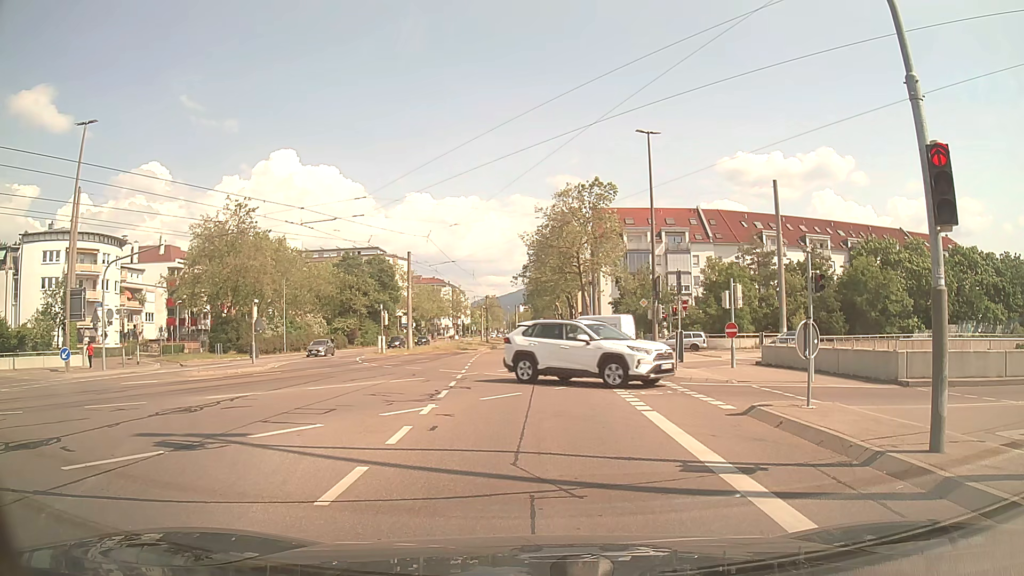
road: tertiary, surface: asphalt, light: Day
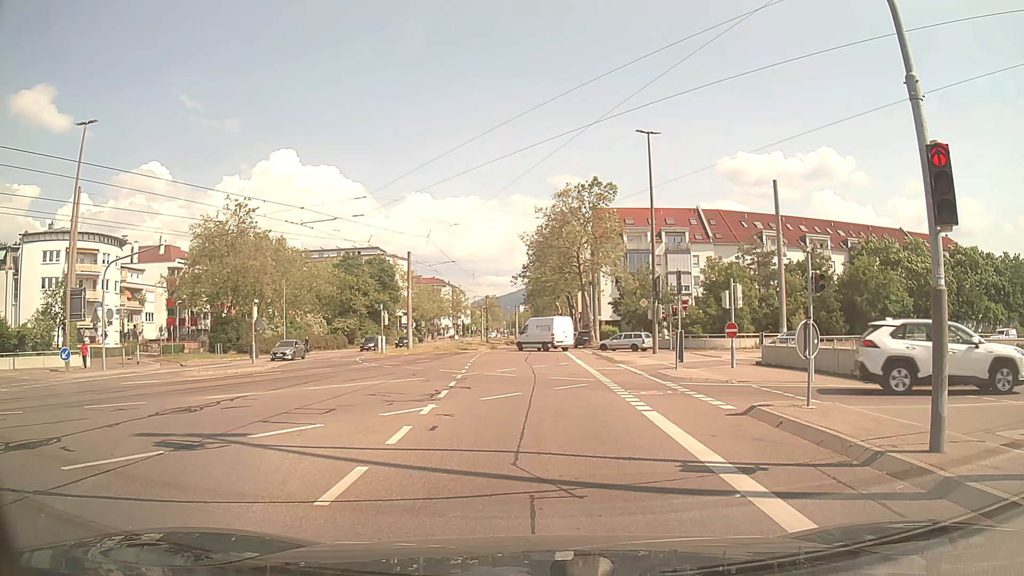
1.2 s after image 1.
(0.0, 0.0) m; 0°
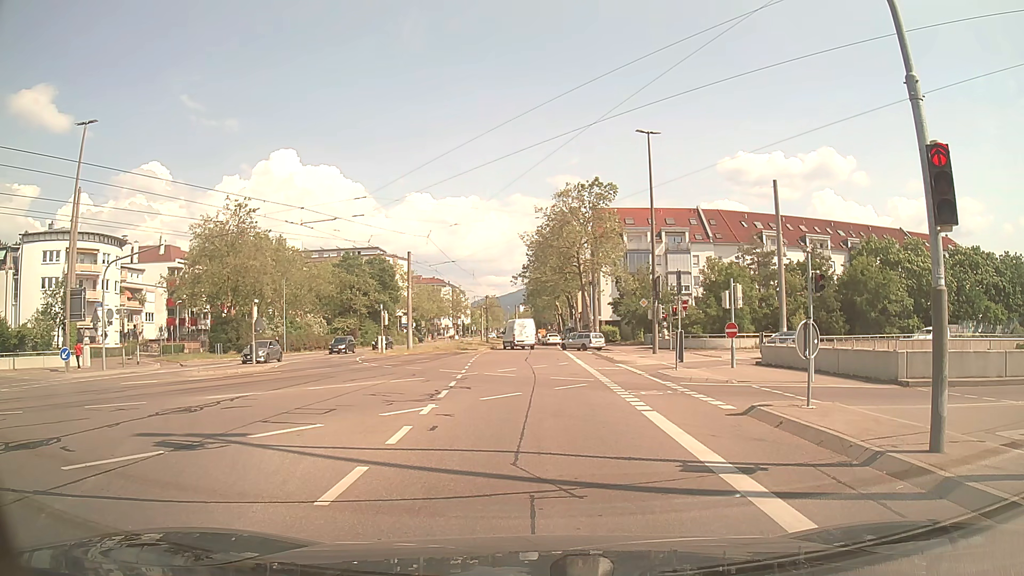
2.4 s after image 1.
(0.0, 0.0) m; 0°
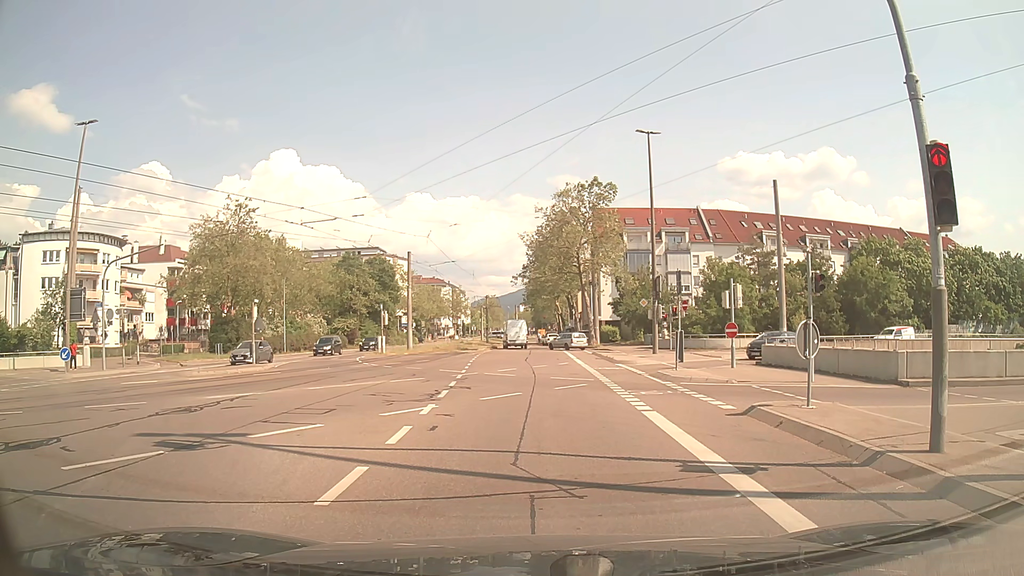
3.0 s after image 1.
(0.0, 0.0) m; 0°
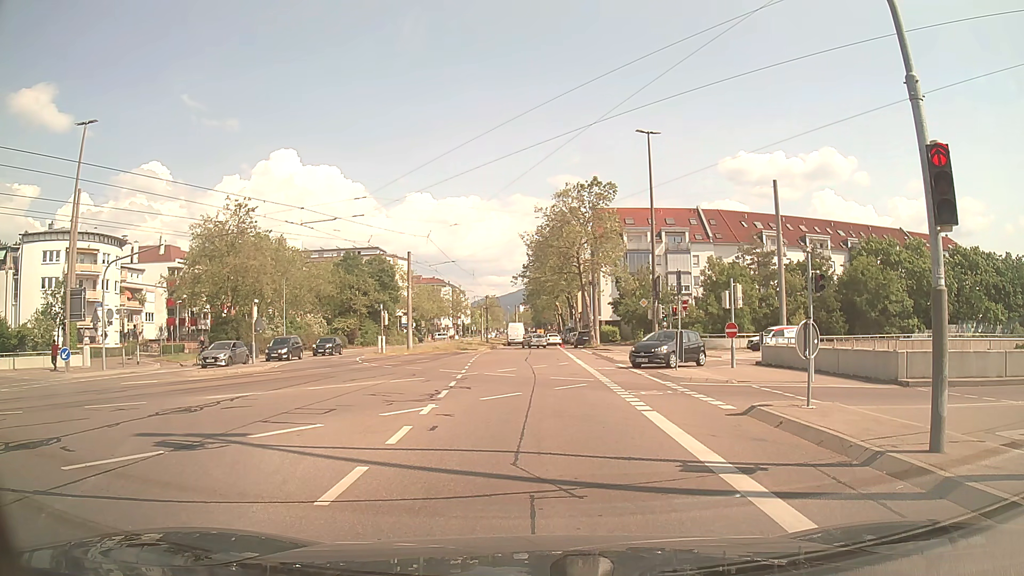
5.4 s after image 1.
(0.0, 0.0) m; 0°
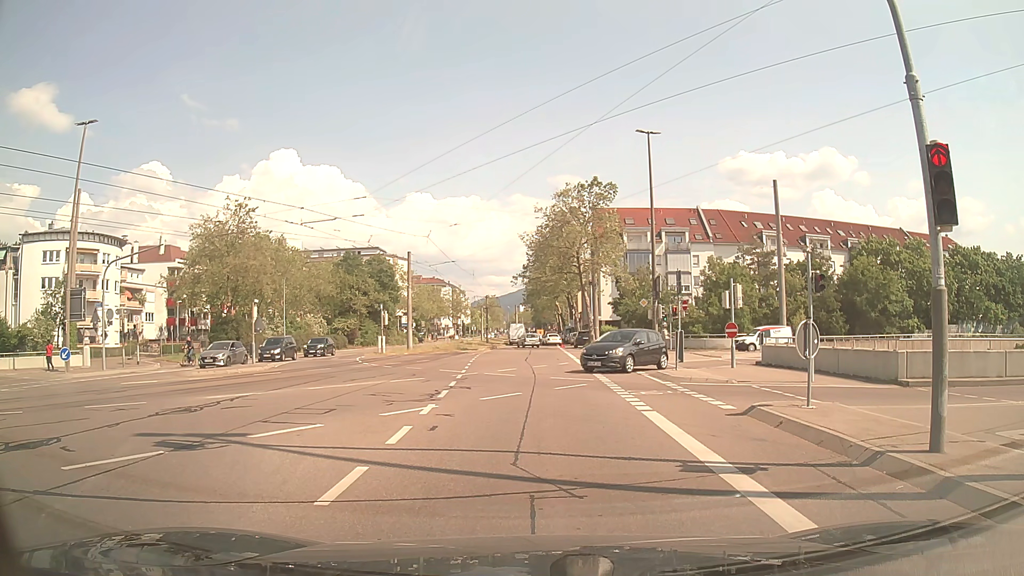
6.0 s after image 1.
(0.0, 0.0) m; 0°
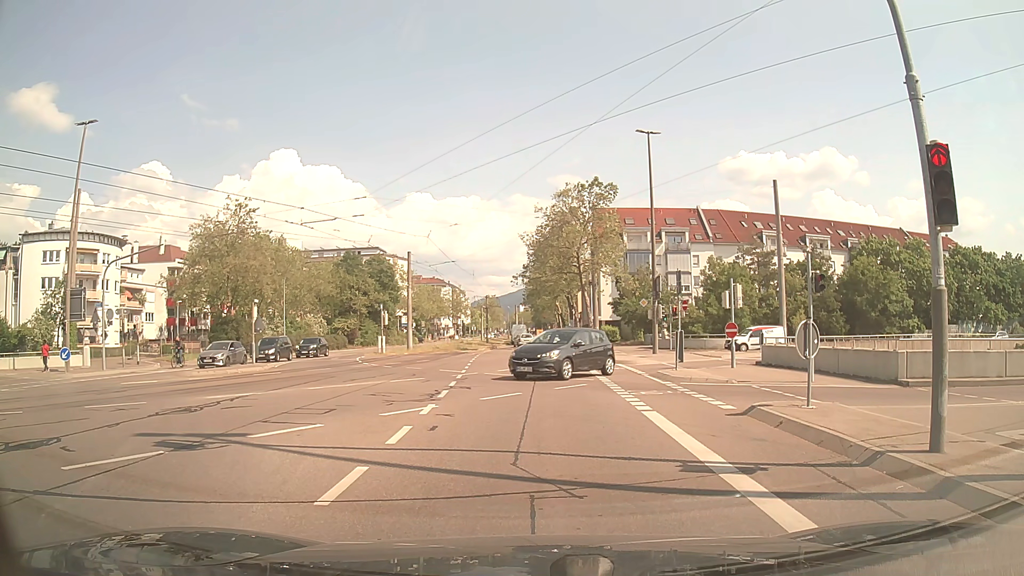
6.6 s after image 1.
(0.0, 0.0) m; 0°
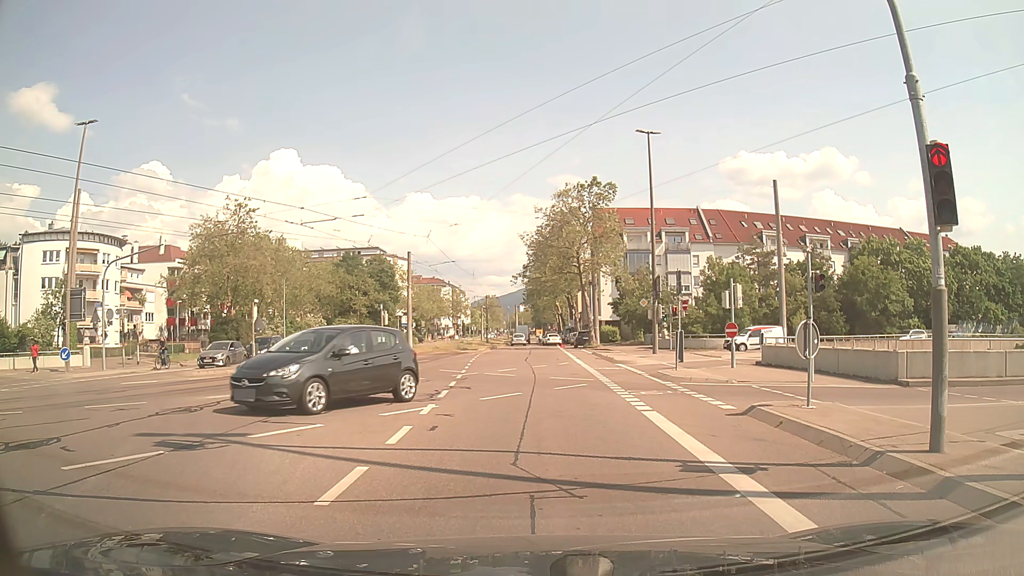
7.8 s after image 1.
(0.0, 0.0) m; 0°
